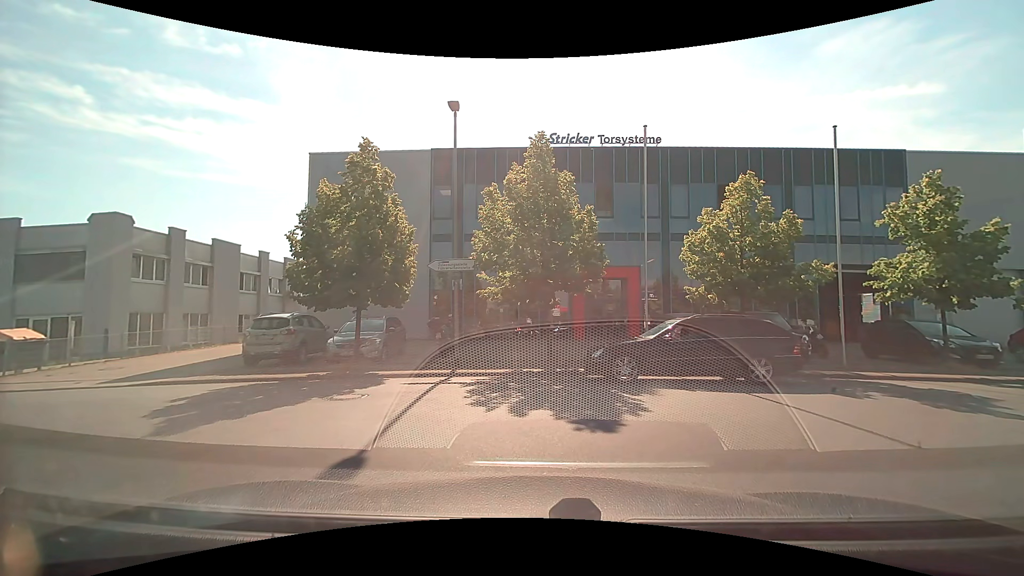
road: unclassified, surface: asphalt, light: Day
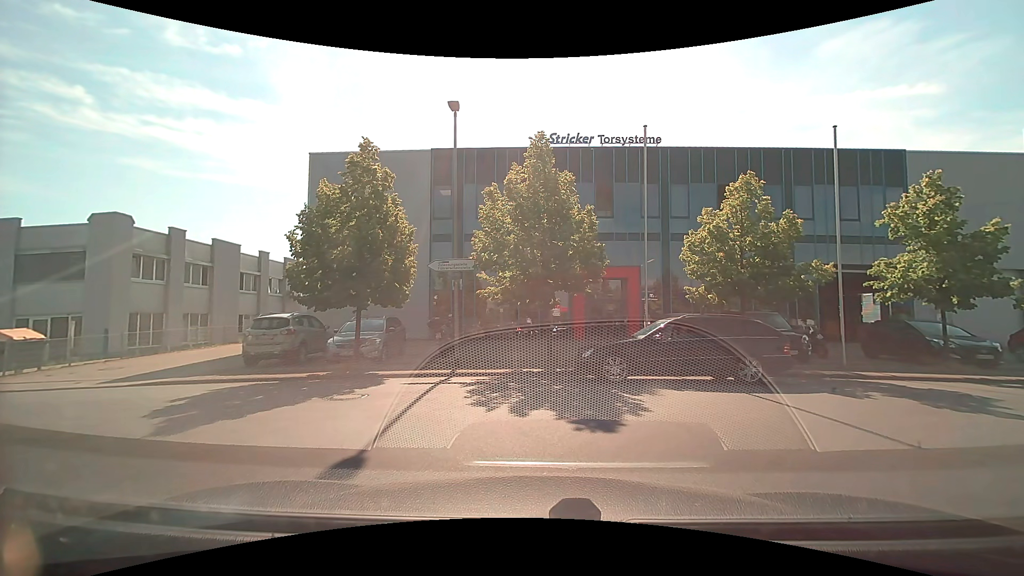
(0.0, 0.0) m; 0°
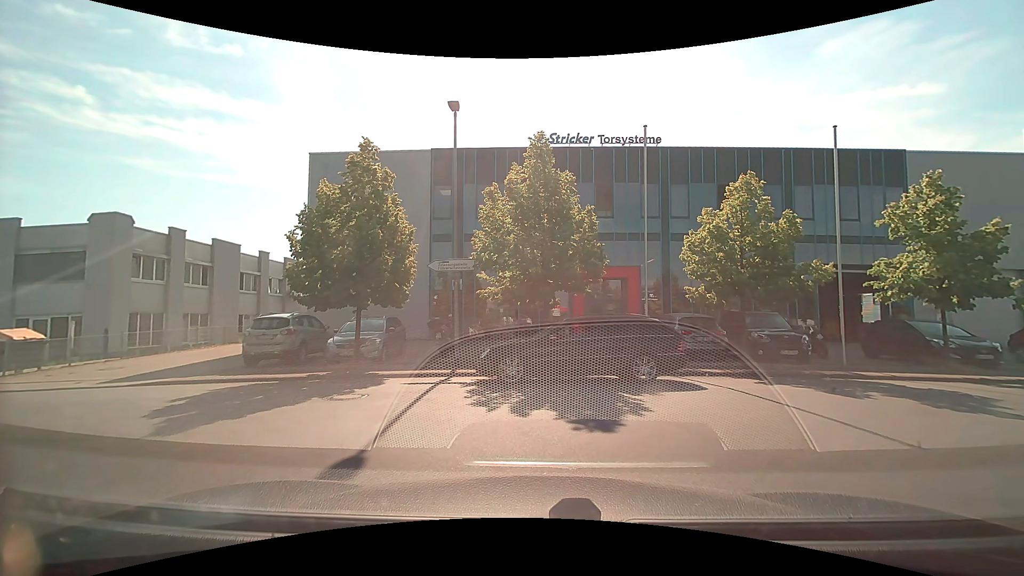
(0.0, 0.0) m; 0°
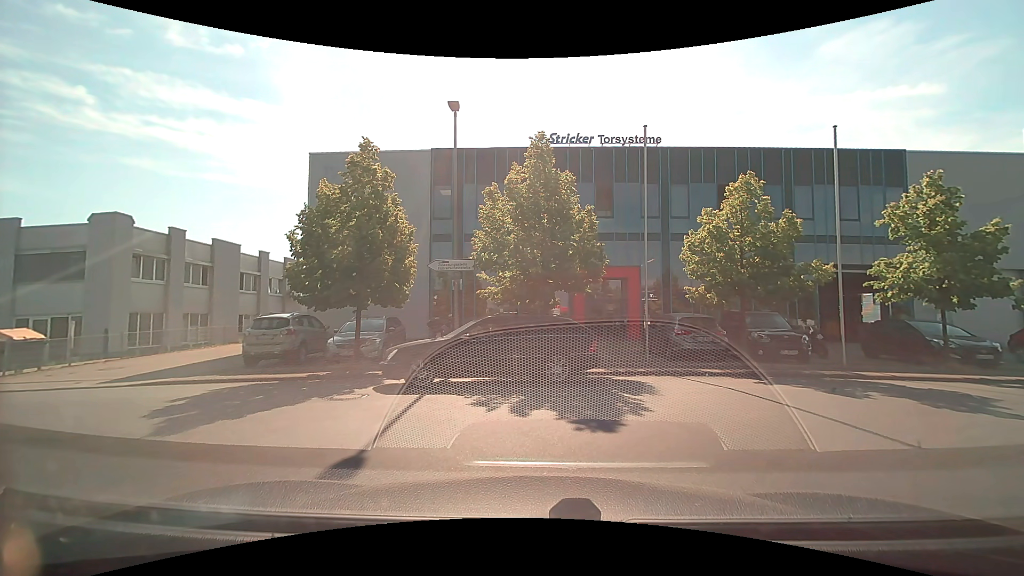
(0.0, 0.0) m; 0°
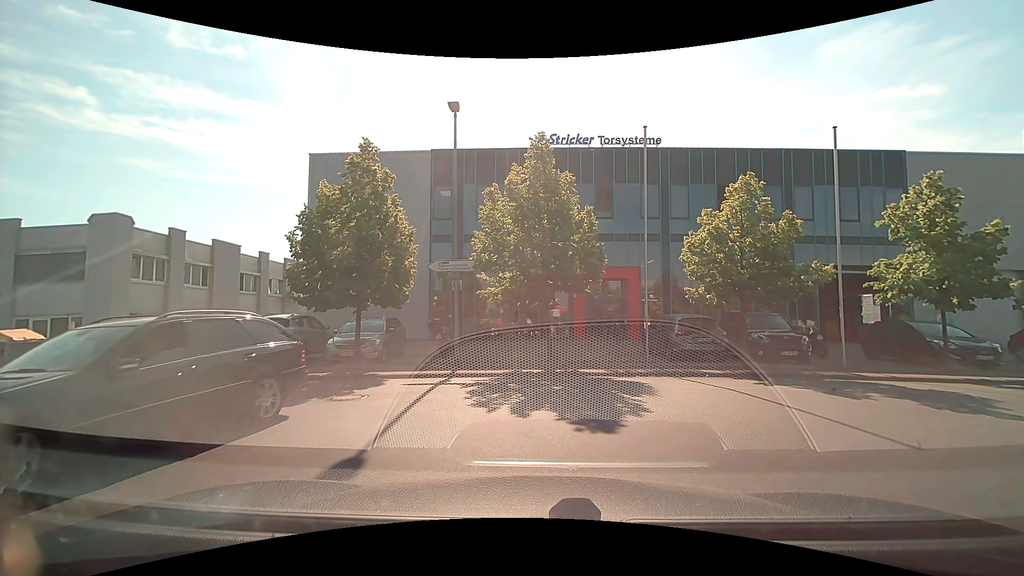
(0.0, 0.0) m; 0°
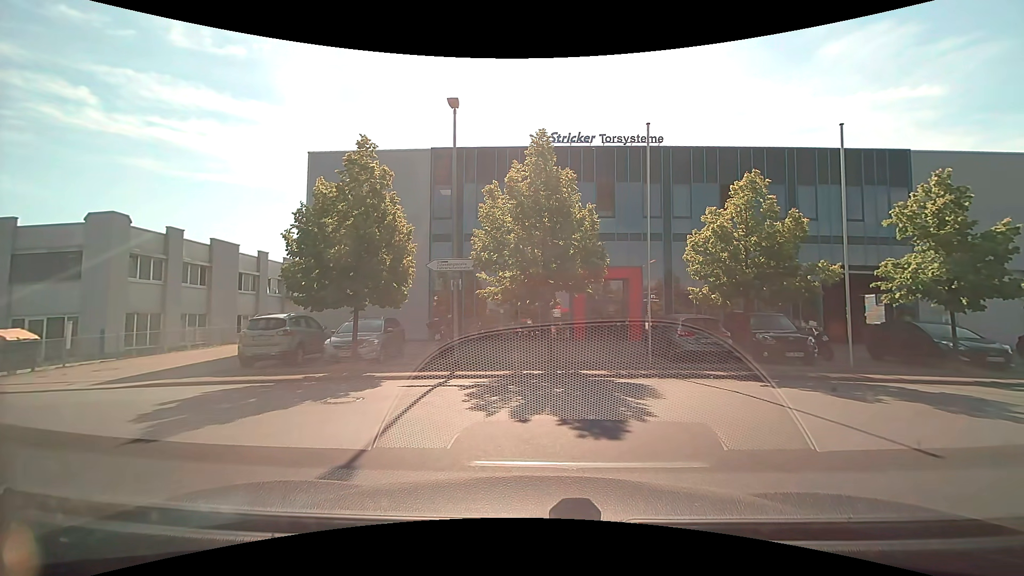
(0.0, +0.2) m; 0°
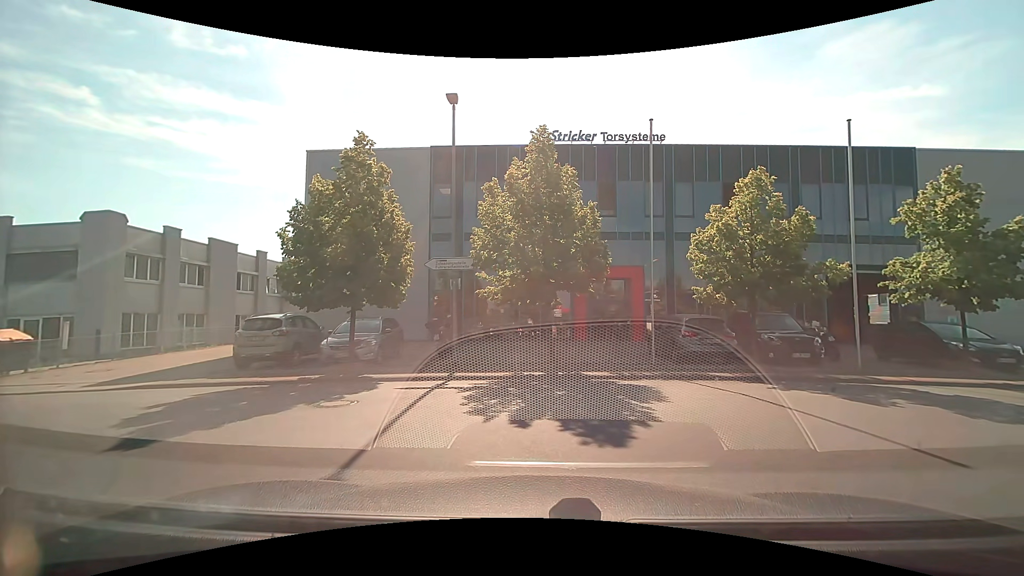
(0.0, +0.3) m; 0°
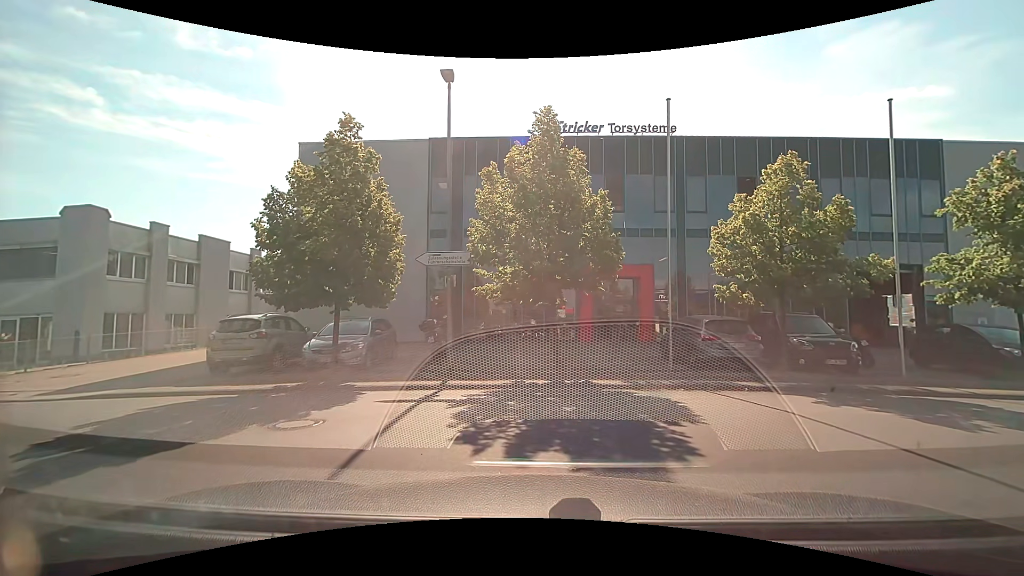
(0.0, +1.5) m; 0°
